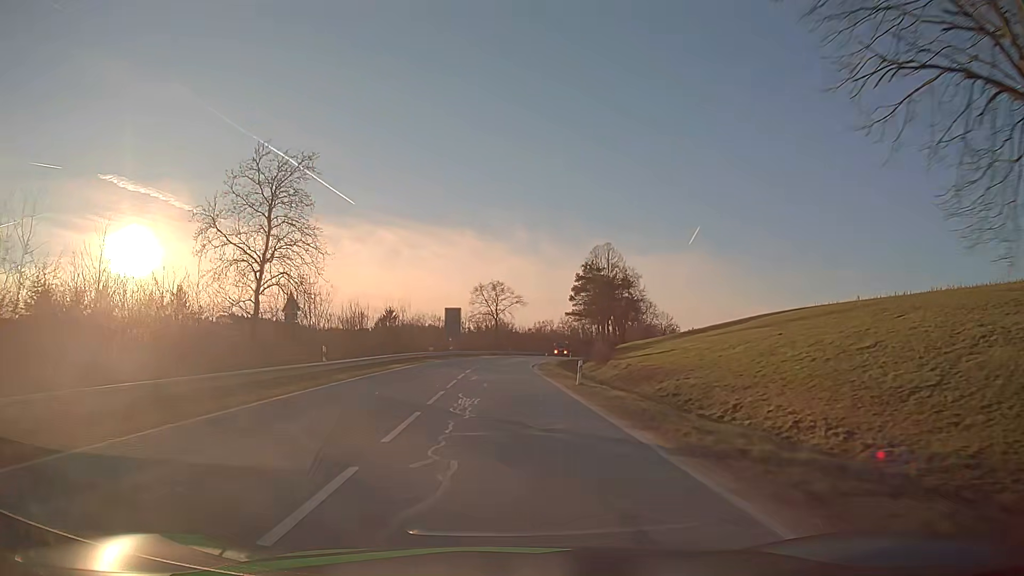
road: secondary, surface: asphalt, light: Day
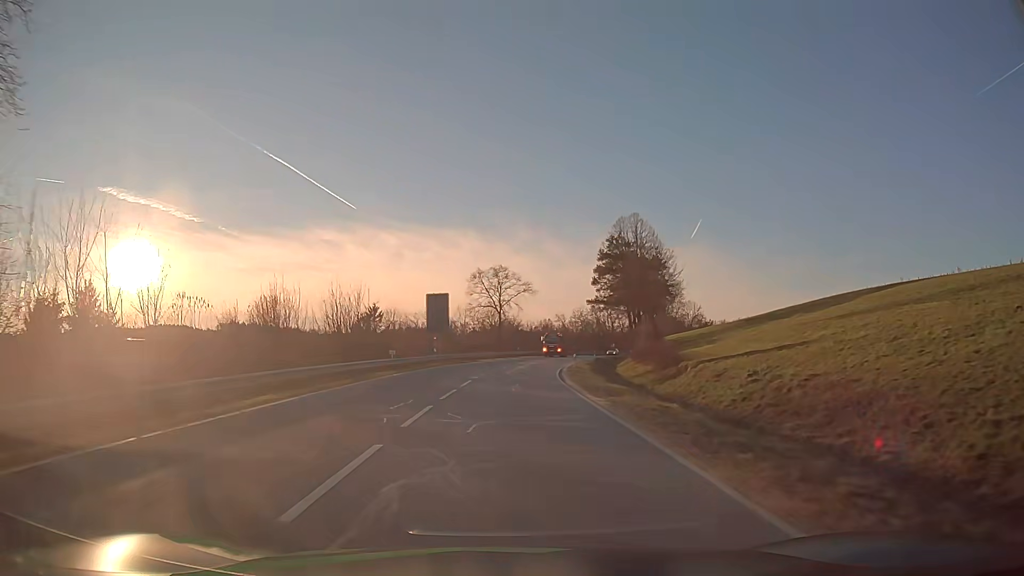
(-0.2, +22.3) m; -1°
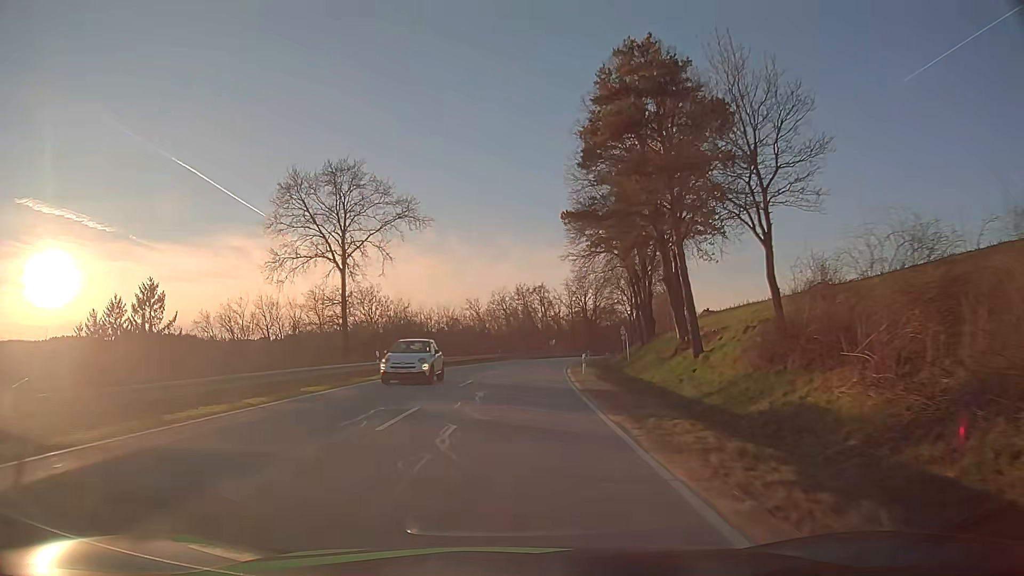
(+3.0, +54.1) m; +8°
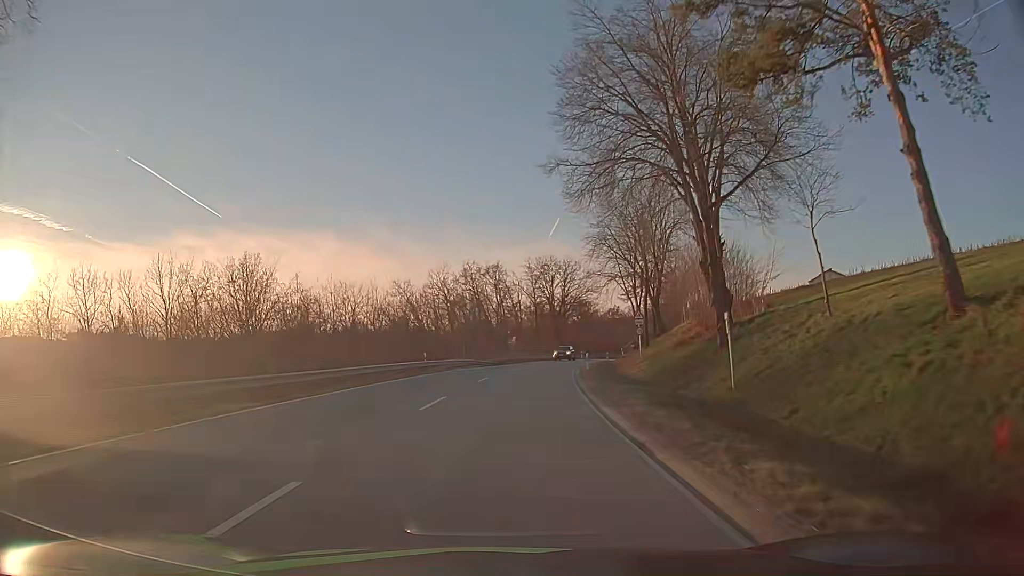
(+1.1, +32.1) m; +4°
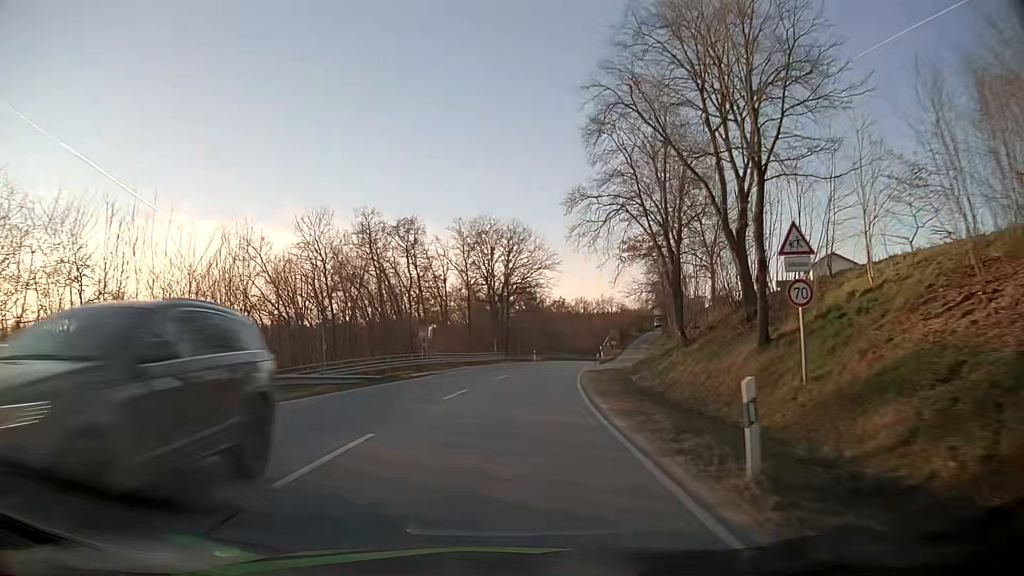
(+1.5, +32.2) m; +5°
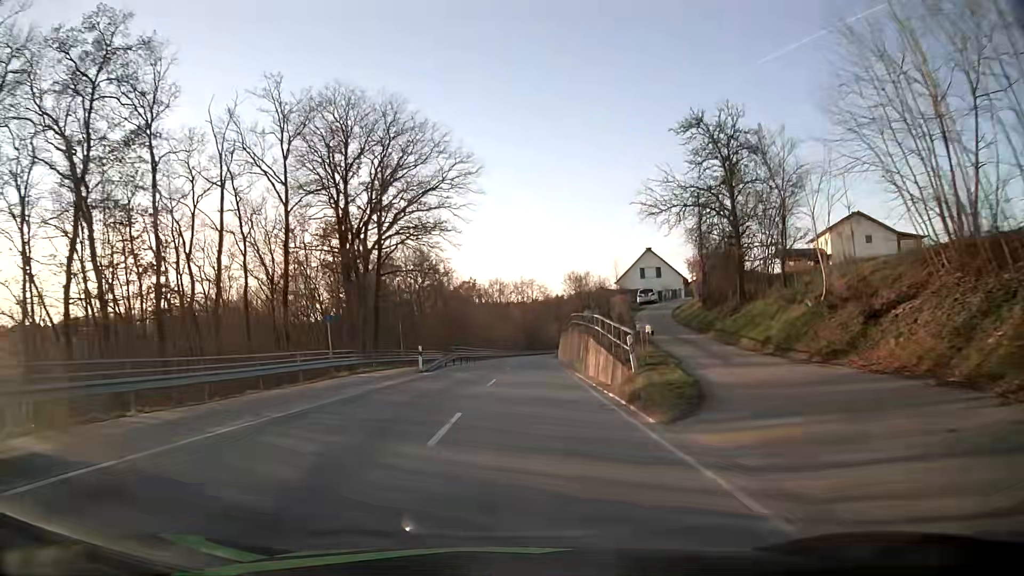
(+2.5, +41.1) m; +8°
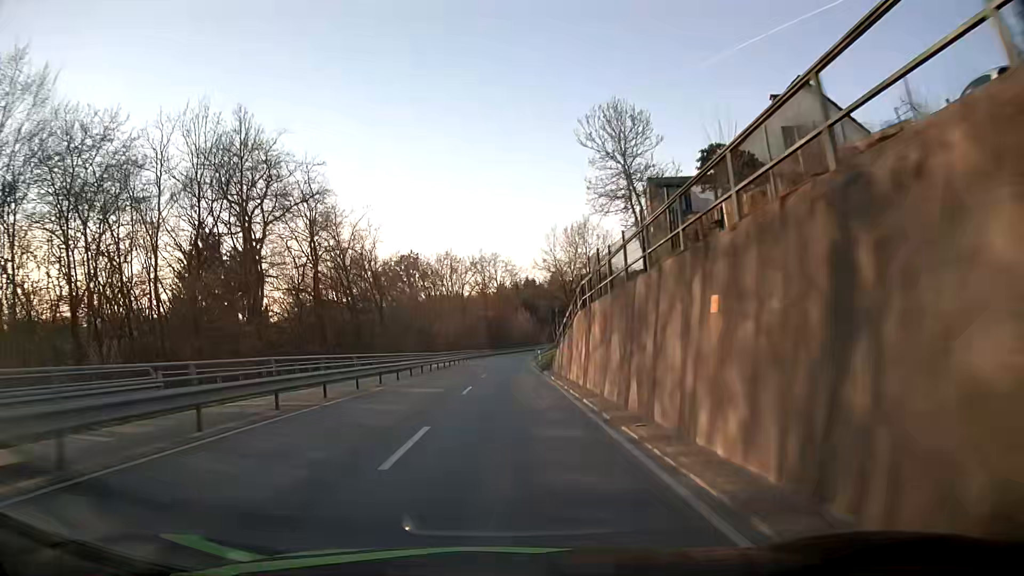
(+2.1, +49.4) m; +3°
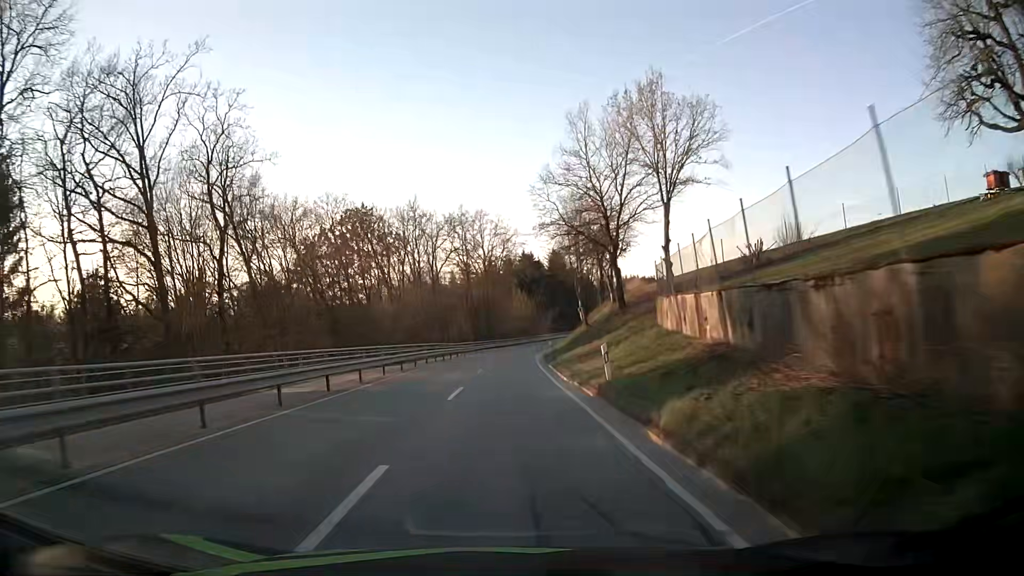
(+0.4, +40.2) m; +1°
(0, +10) (0, +20) (0, +30) (0, +40) (+1, +50) (+1, +60) (+2, +70) (+3, +80) (+5, +90) (+7, +100) m
